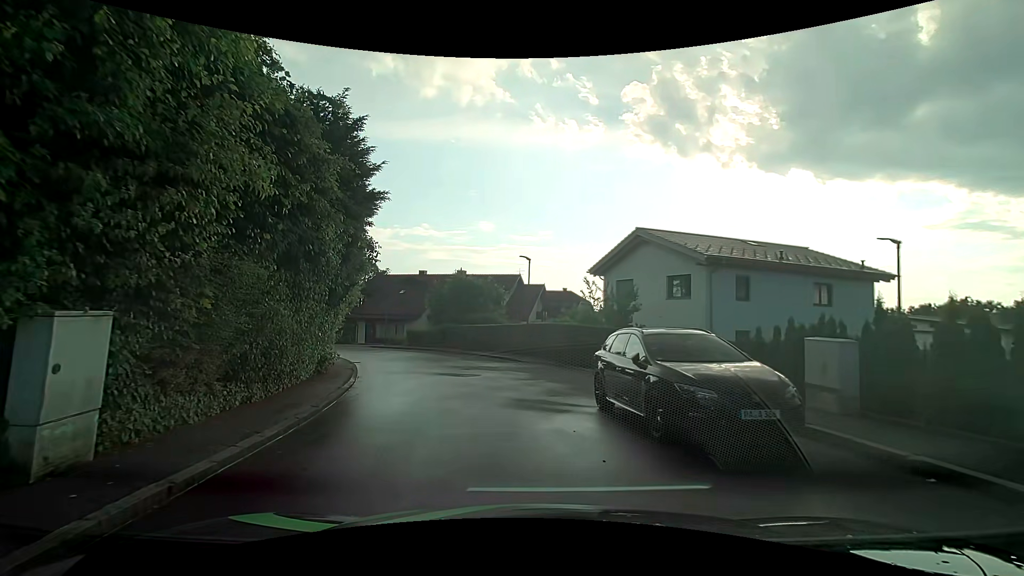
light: Day
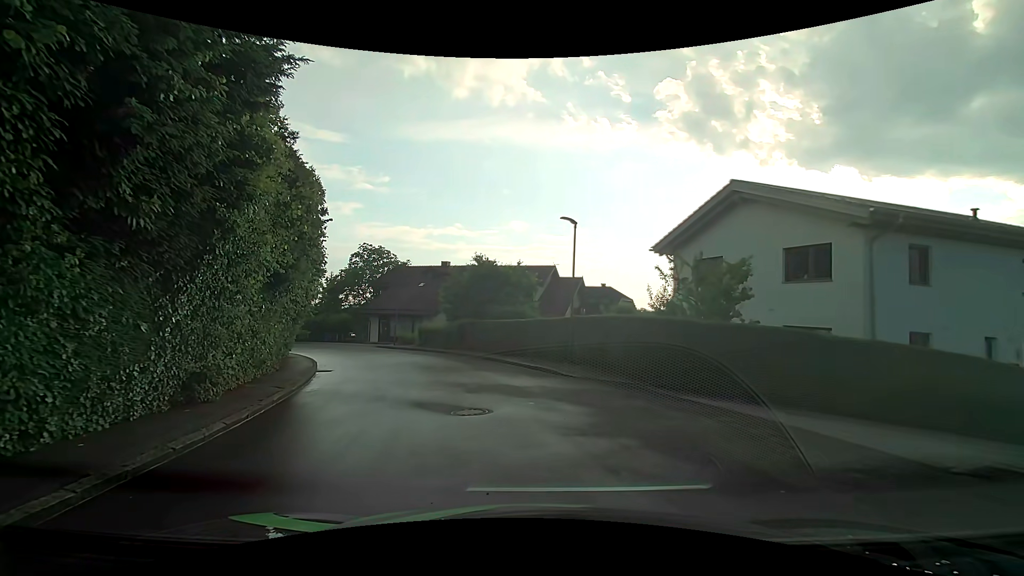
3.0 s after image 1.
(-0.3, +8.2) m; -5°
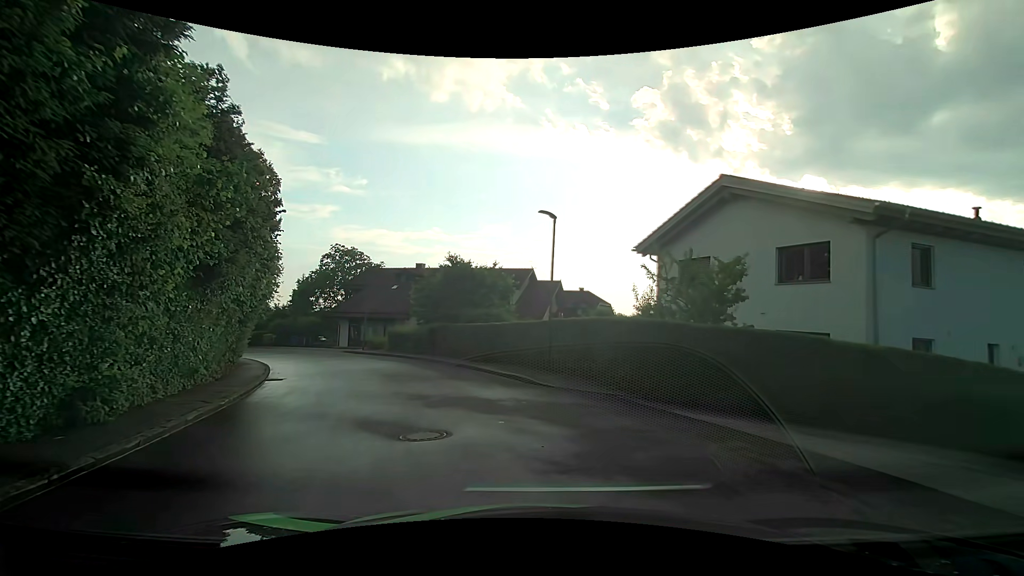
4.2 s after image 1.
(0.0, +1.6) m; +4°
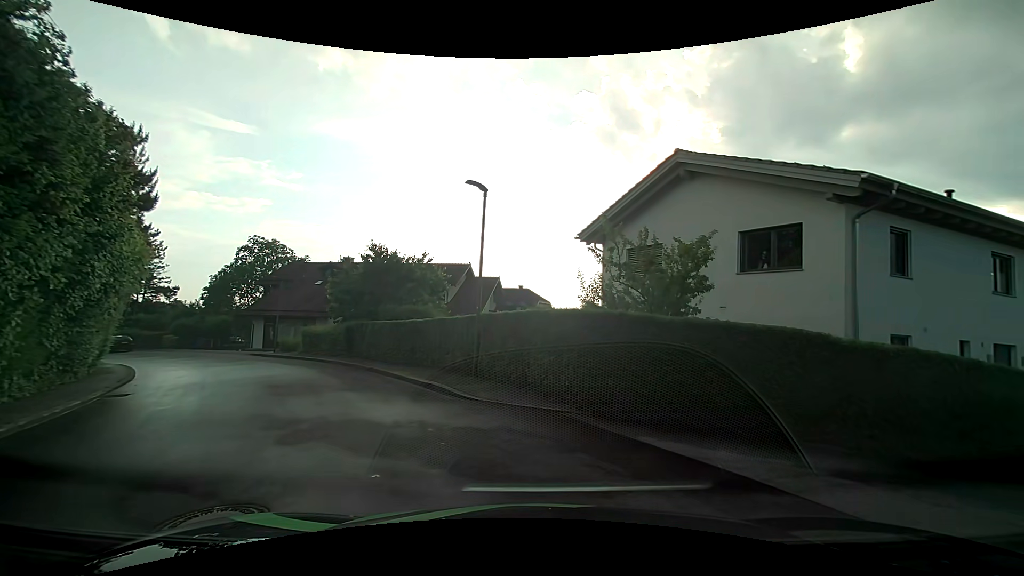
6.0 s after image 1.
(+0.2, +3.0) m; +6°
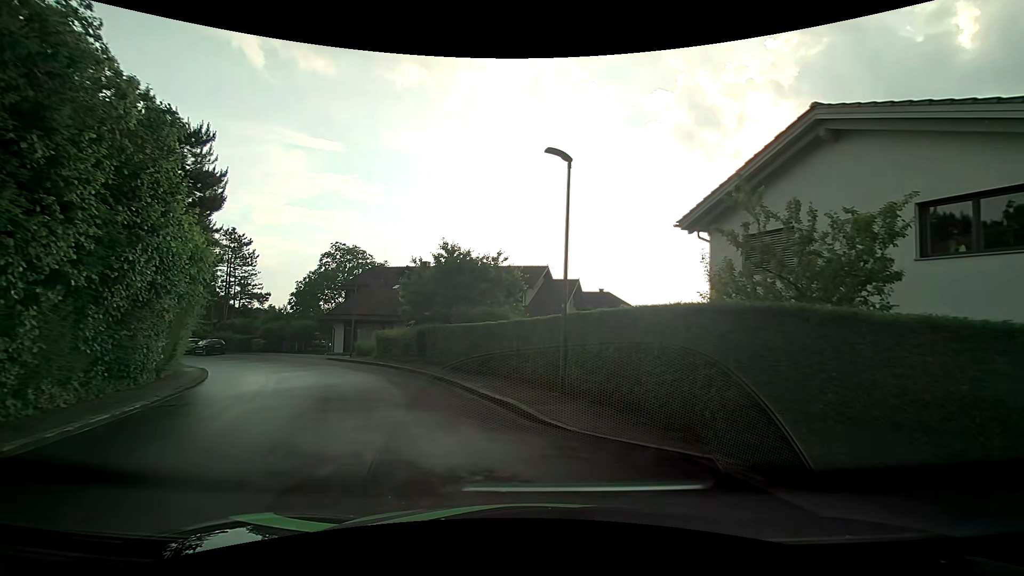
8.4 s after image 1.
(-0.1, +2.8) m; -7°
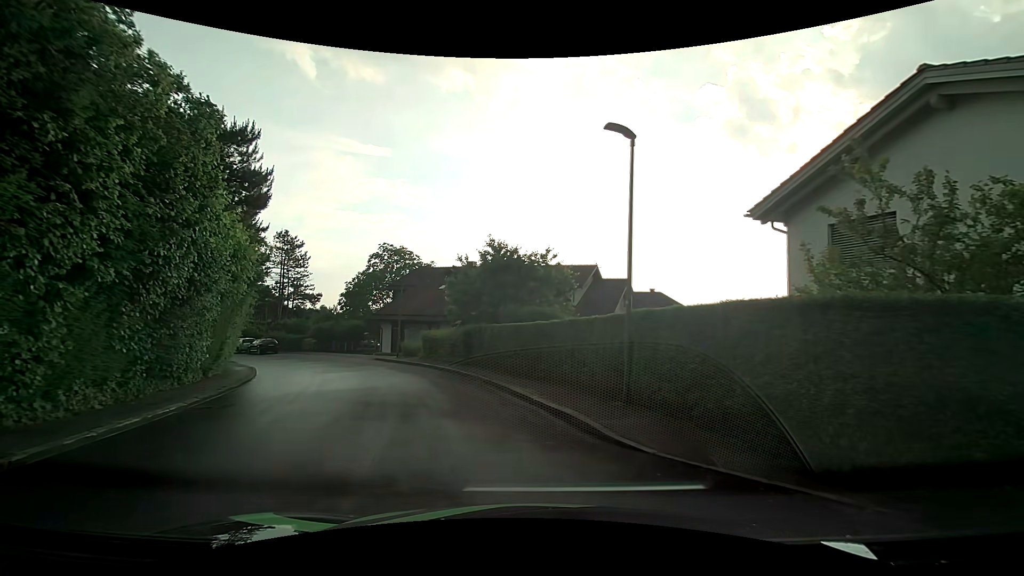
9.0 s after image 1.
(-0.1, +1.2) m; -7°
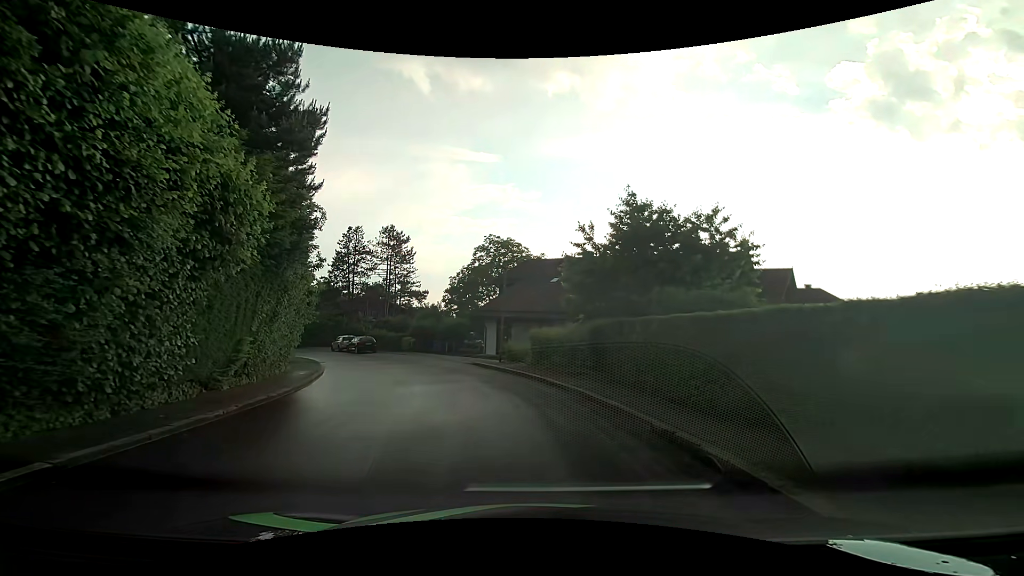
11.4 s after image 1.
(-1.0, +7.9) m; -11°
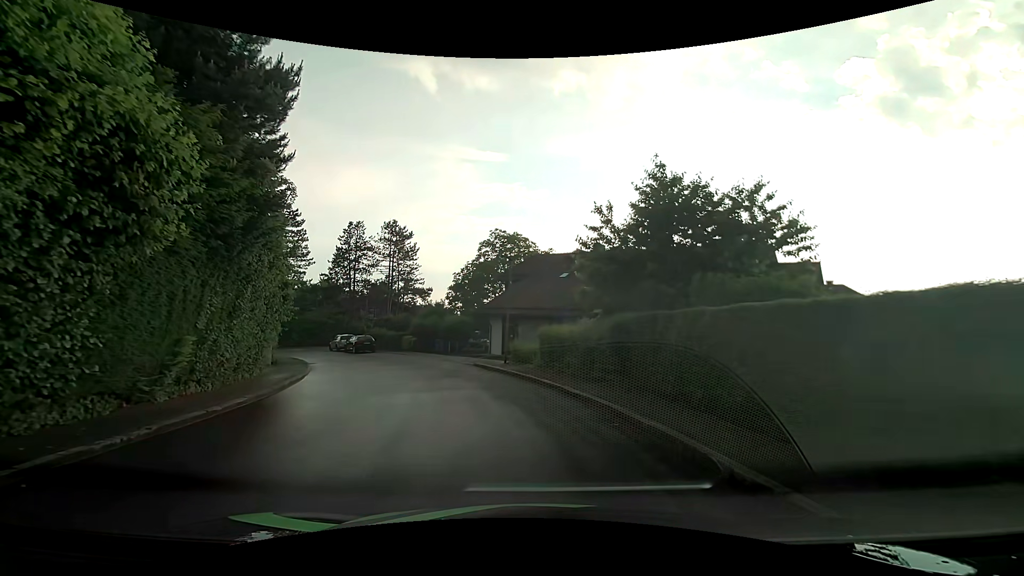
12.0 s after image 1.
(0.0, +2.6) m; -1°
